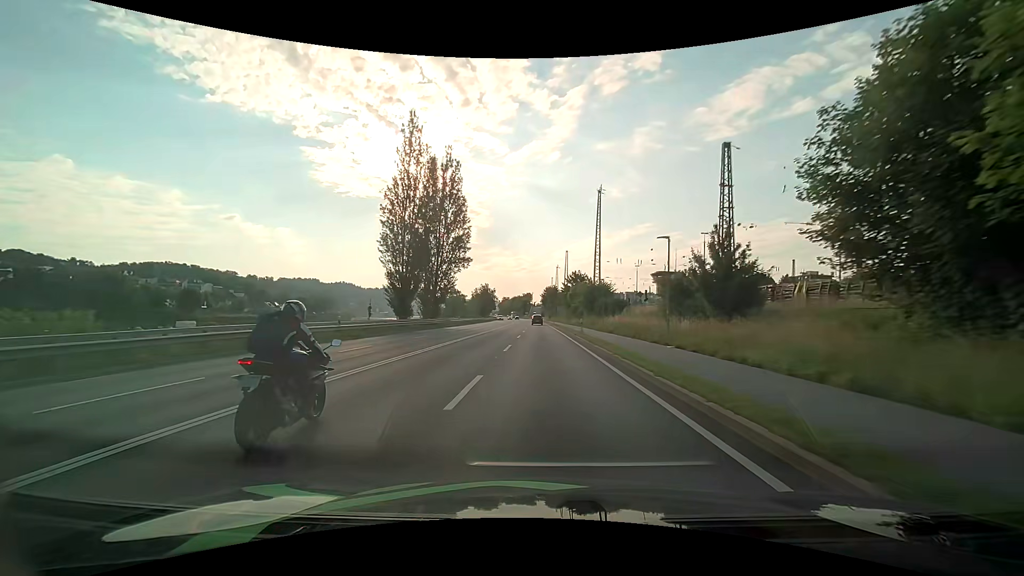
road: primary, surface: asphalt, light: Day
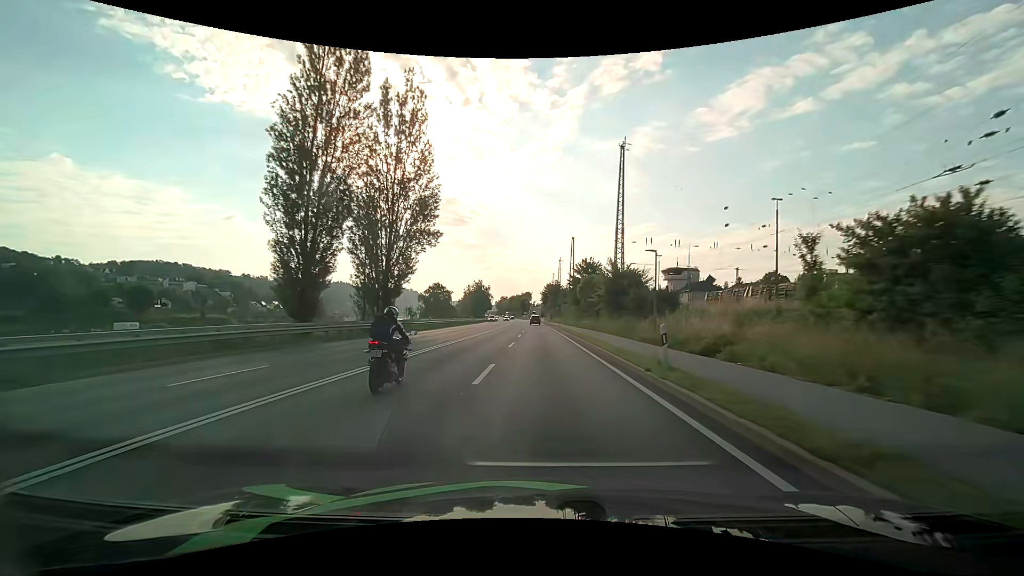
(-0.1, +21.3) m; 0°
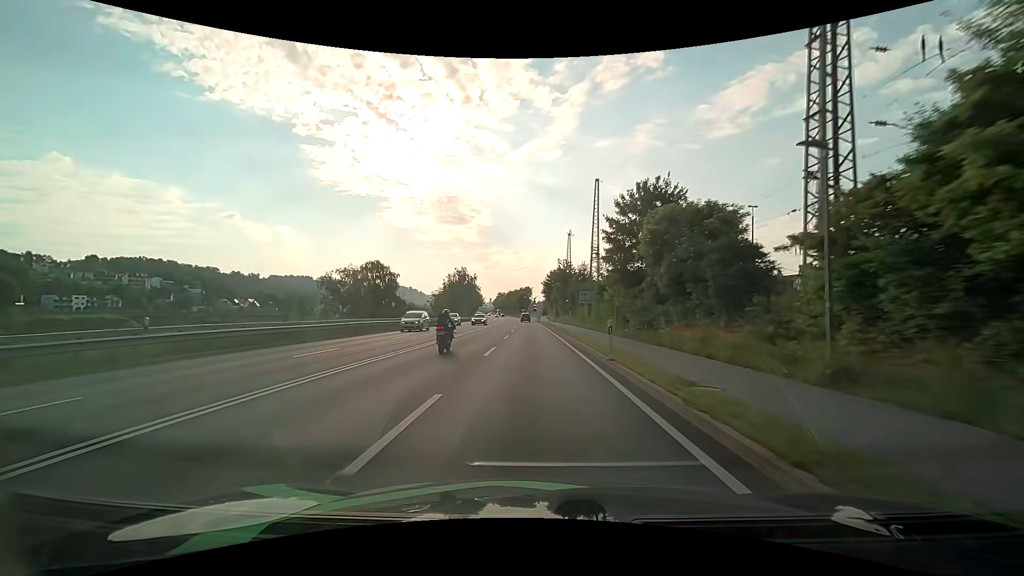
(+0.4, +41.7) m; 0°
(0, +10) (0, +20) (0, +30) (-1, +40) (-1, +50) (-1, +60) (-1, +70) (-2, +80) (-2, +90) (-2, +100) m
